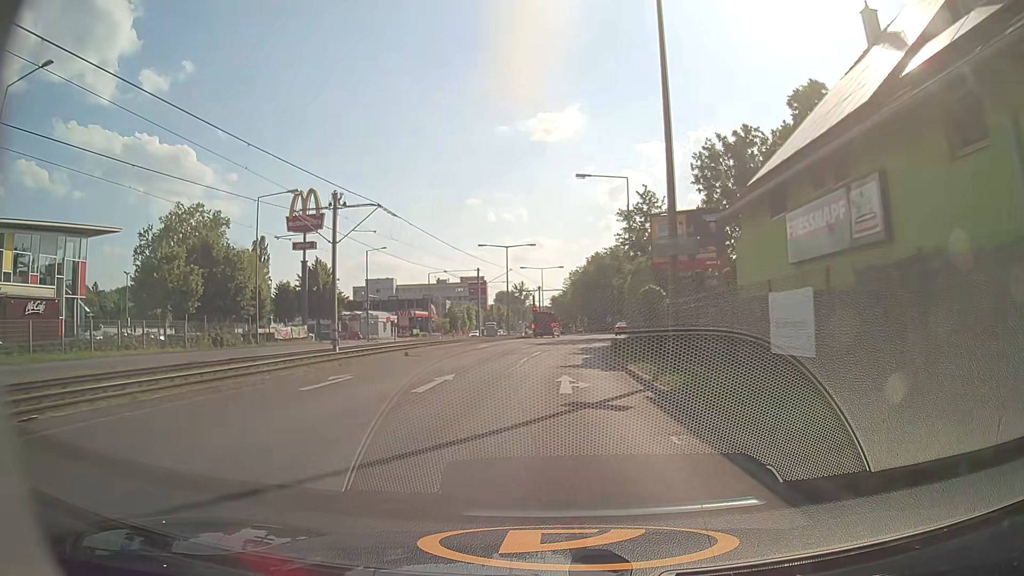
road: secondary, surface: asphalt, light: Day
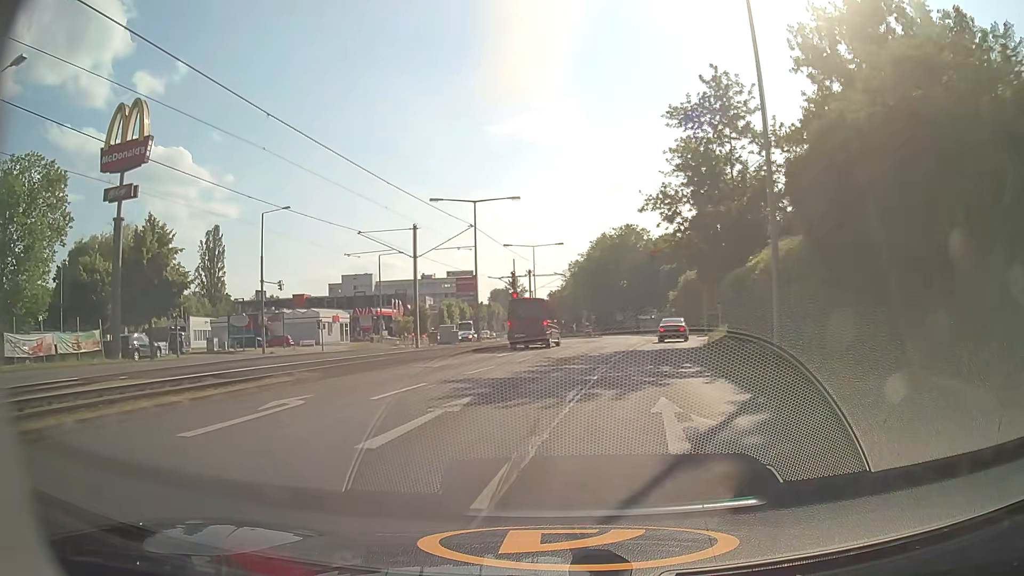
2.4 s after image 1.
(+0.3, +31.0) m; +1°
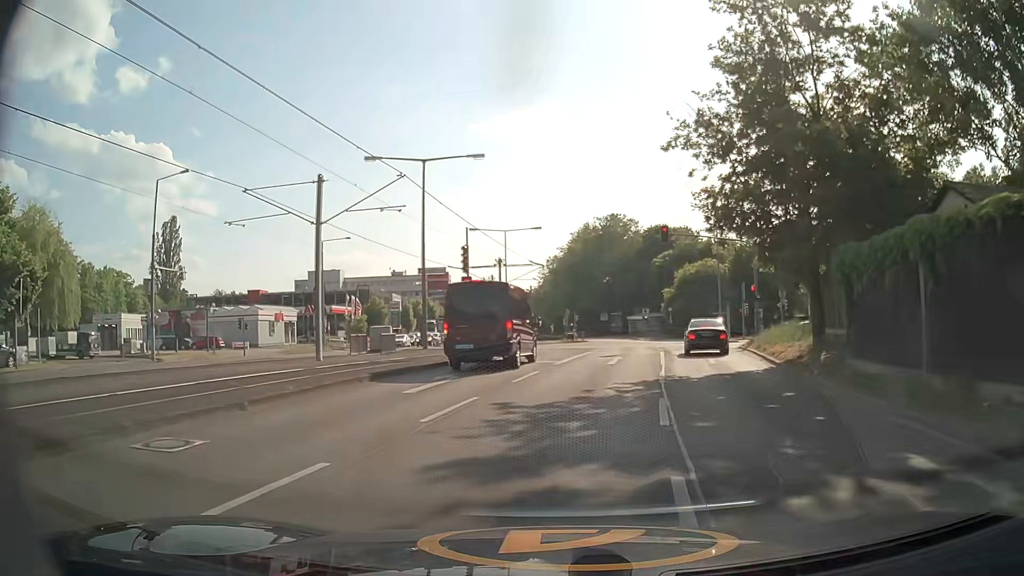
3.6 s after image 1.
(+0.1, +13.7) m; +2°
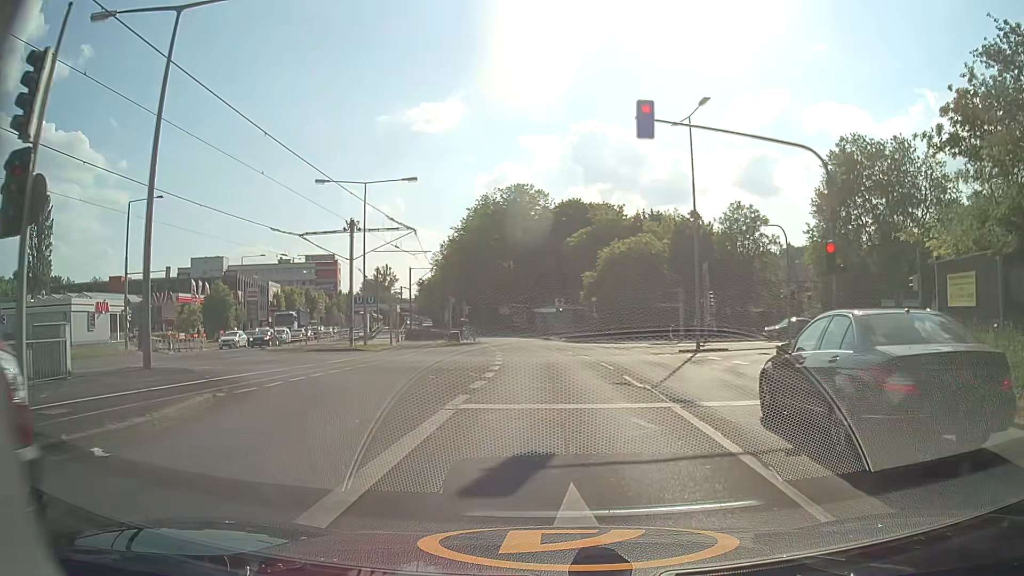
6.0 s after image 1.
(+1.3, +20.0) m; +9°
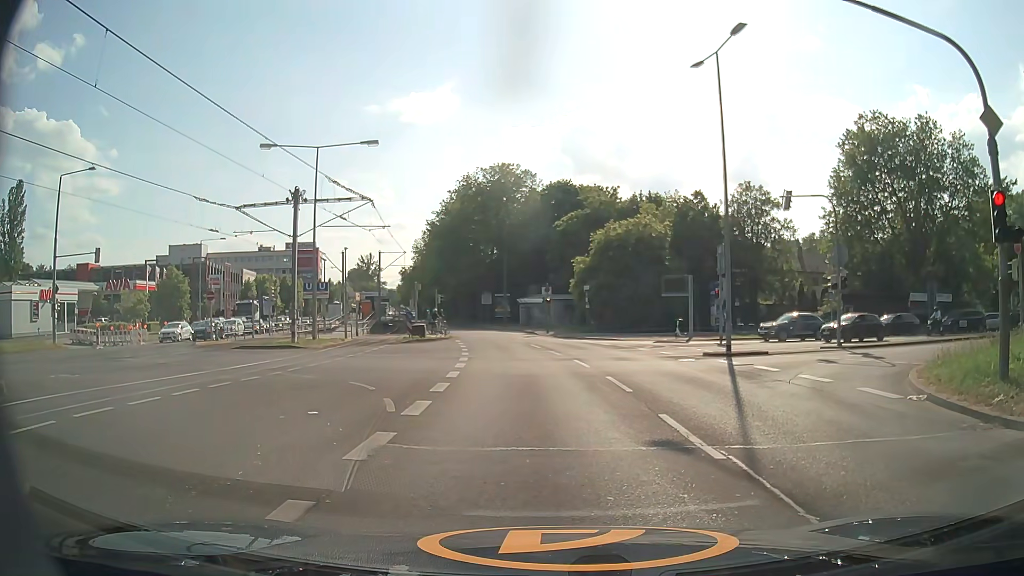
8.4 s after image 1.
(+0.1, +7.0) m; +2°
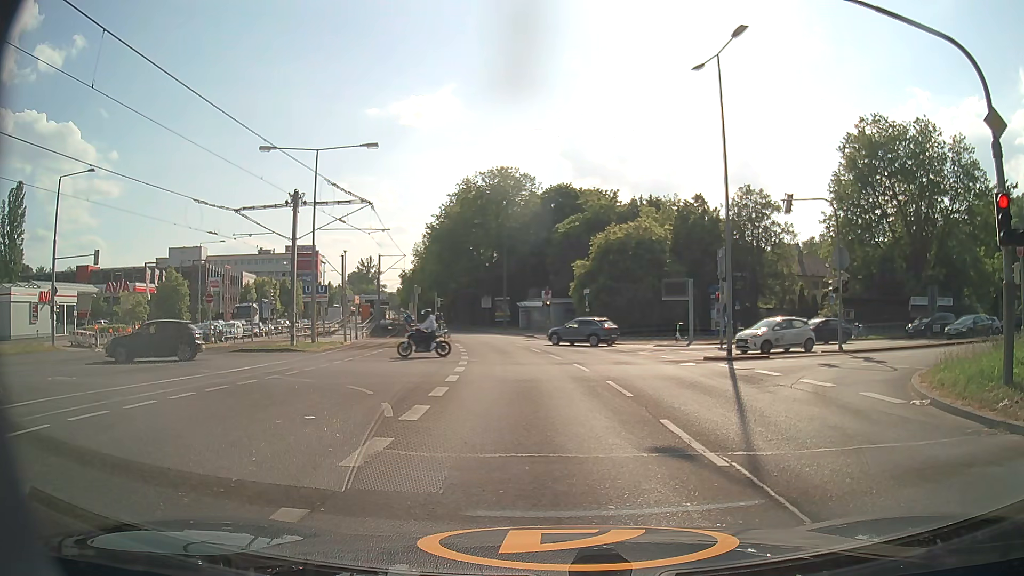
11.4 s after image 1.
(0.0, +0.2) m; 0°
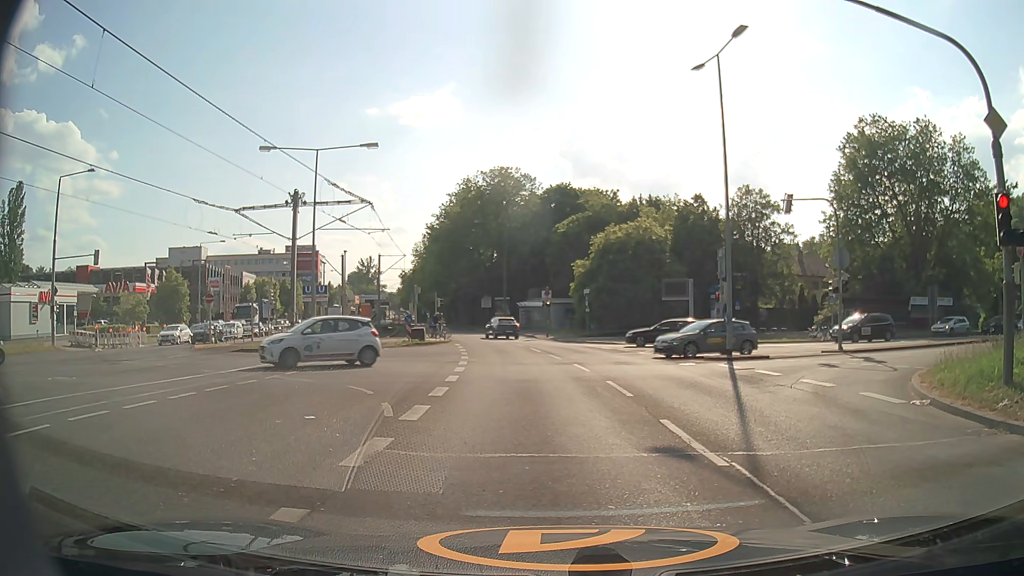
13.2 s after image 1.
(0.0, 0.0) m; 0°
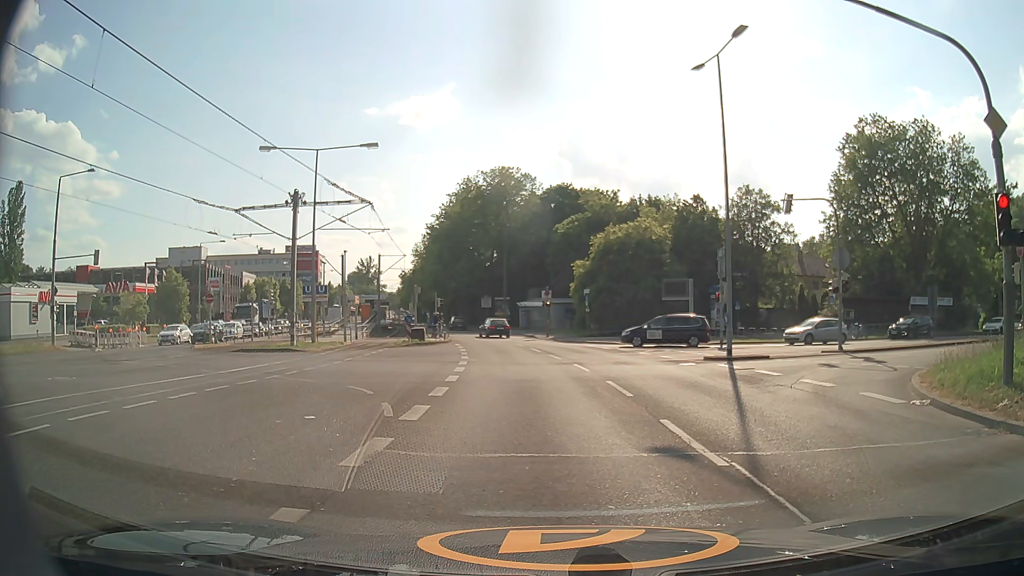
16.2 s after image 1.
(0.0, 0.0) m; 0°
